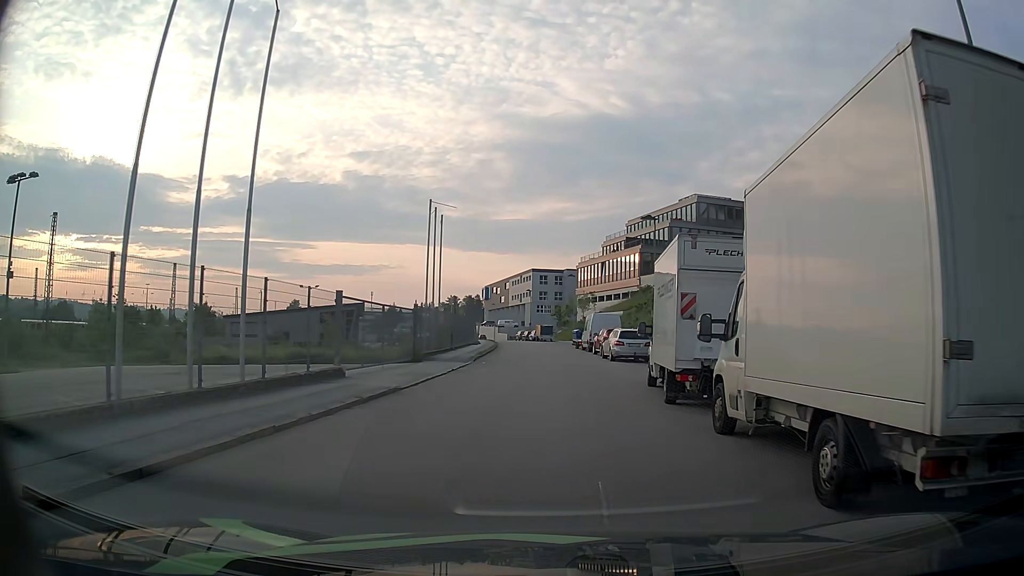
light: Day
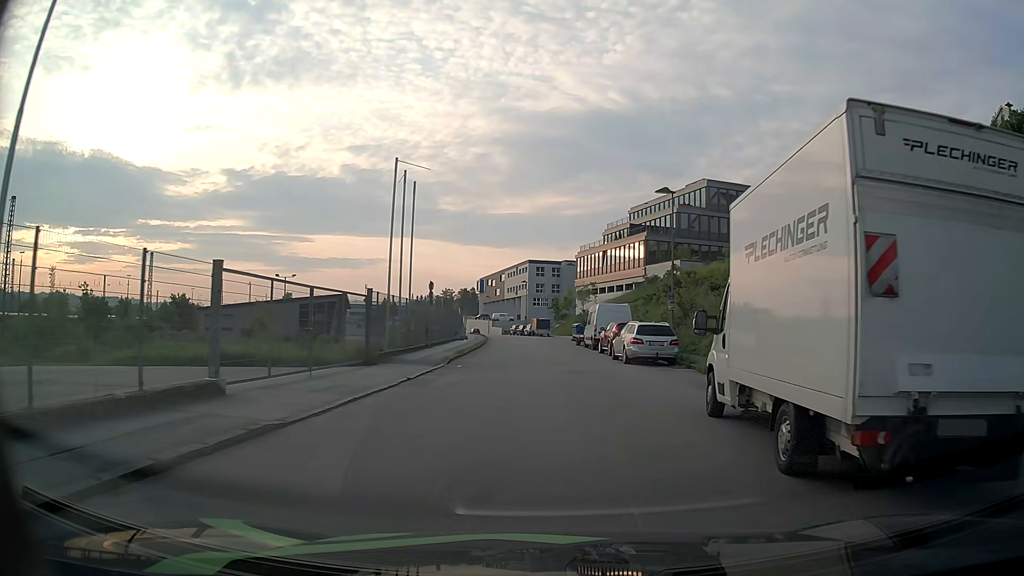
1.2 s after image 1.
(+0.1, +7.0) m; +1°
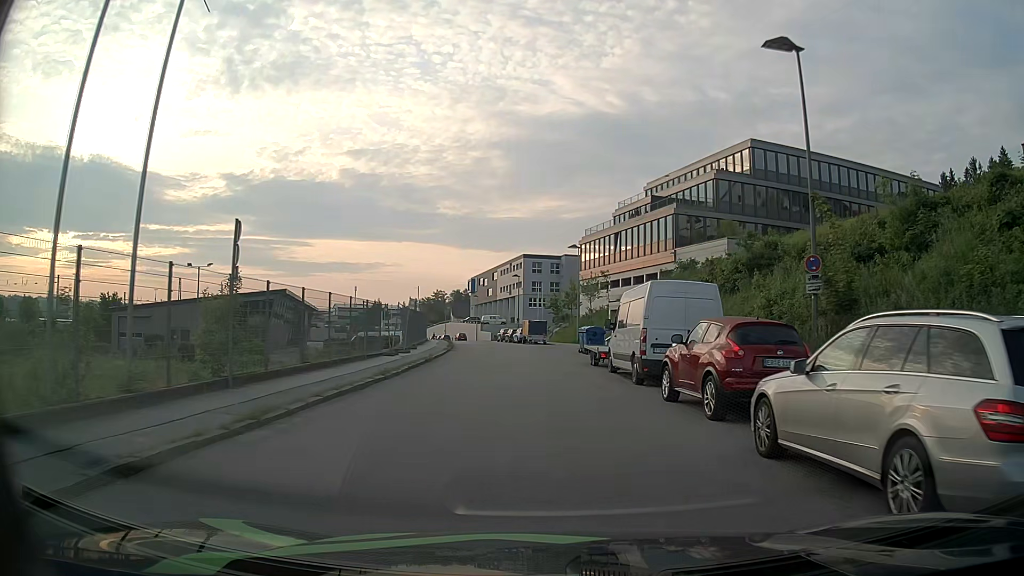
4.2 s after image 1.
(0.0, +19.8) m; -1°
(0, +10) (0, +20) (-1, +30) (-2, +40) (-3, +50) (-4, +60) (-6, +70) (-8, +79) (-10, +89) (-12, +99) m
